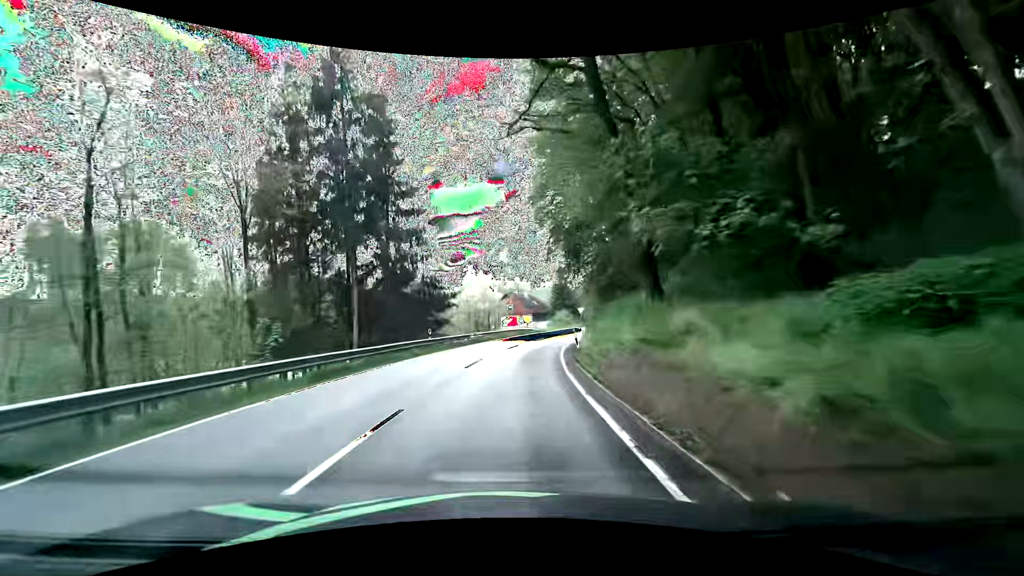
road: secondary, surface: asphalt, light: Day
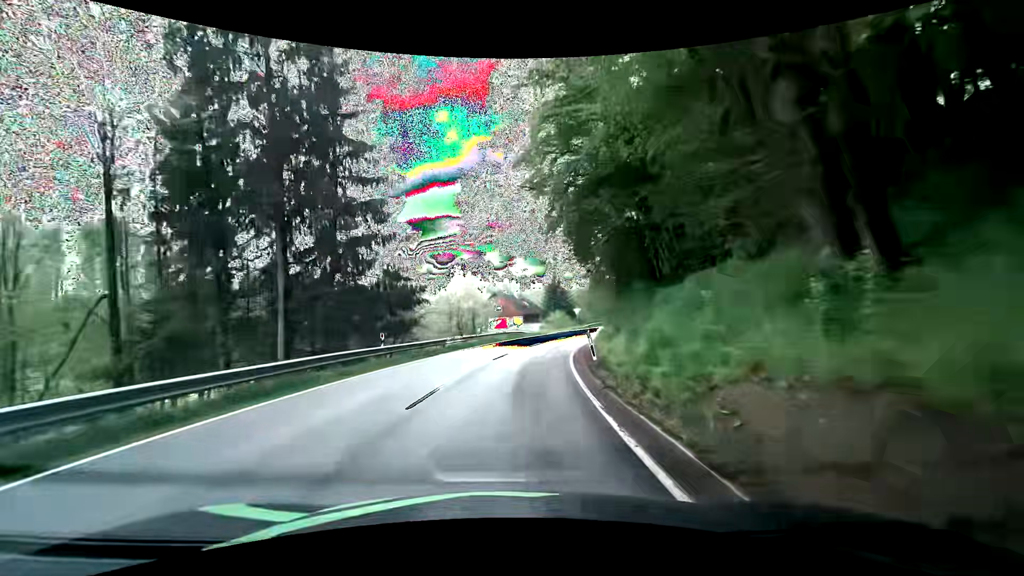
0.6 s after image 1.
(0.0, +8.0) m; 0°
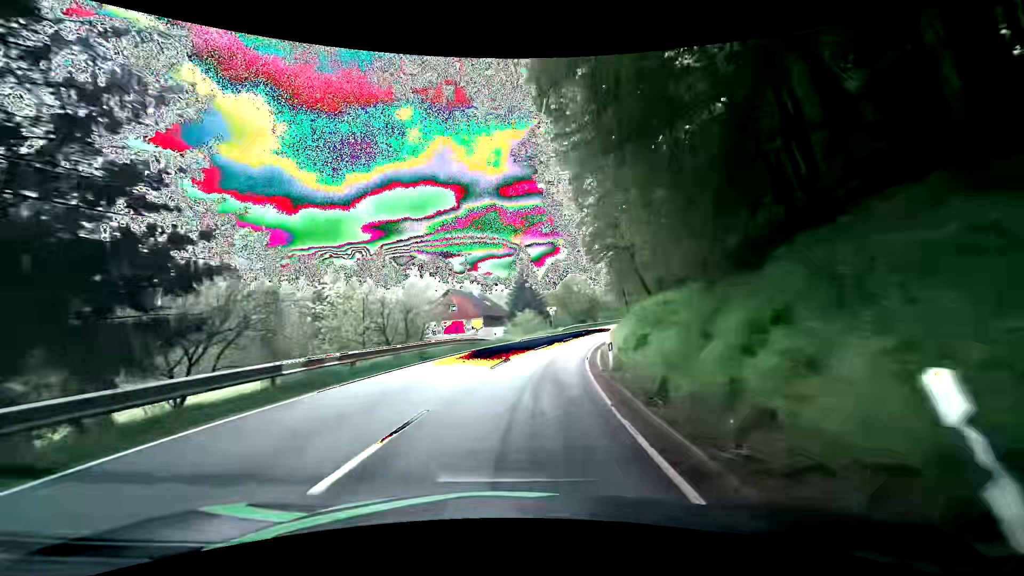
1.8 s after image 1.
(+0.6, +15.9) m; +5°
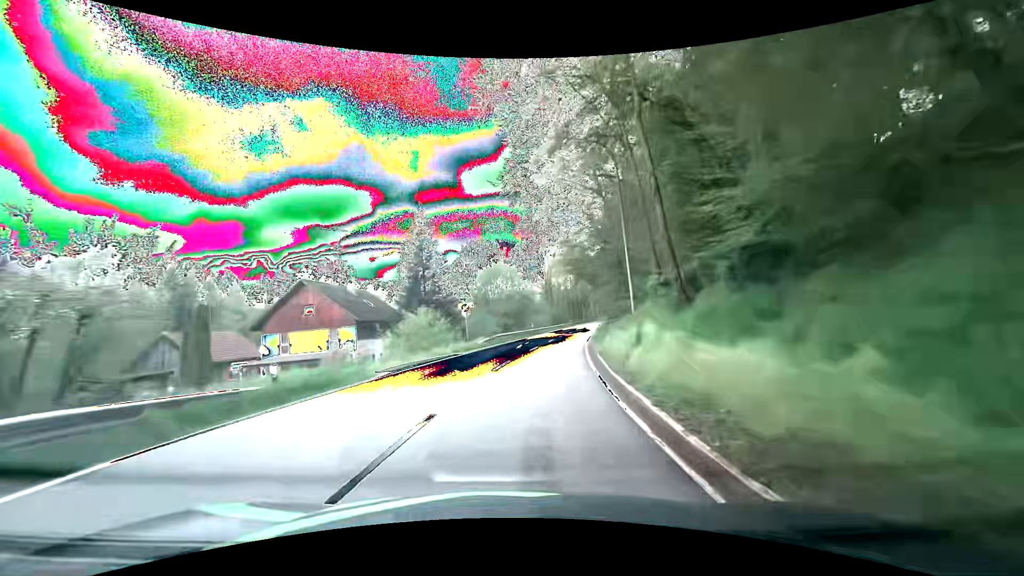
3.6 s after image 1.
(+1.8, +24.1) m; +9°
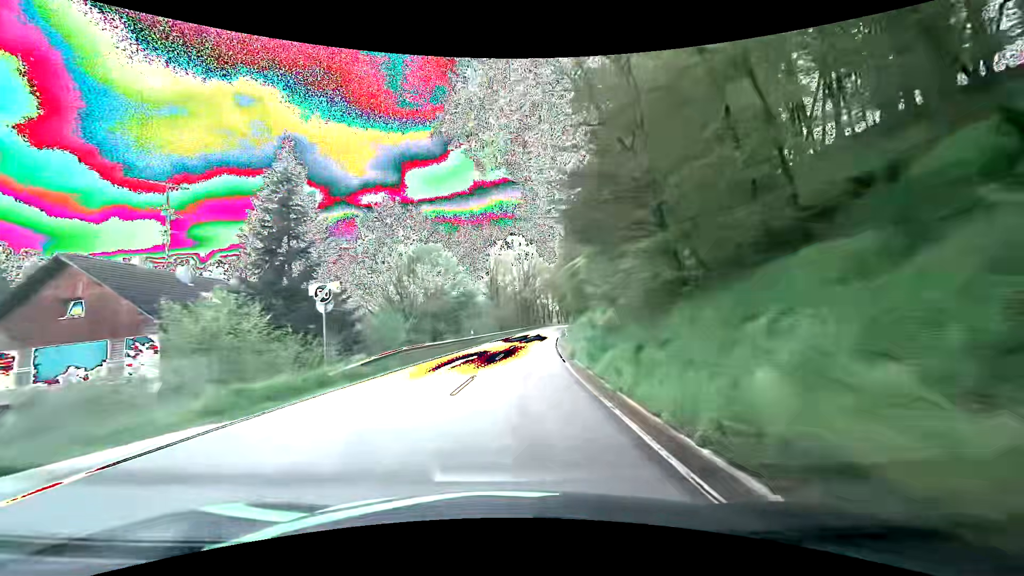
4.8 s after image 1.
(+1.0, +17.1) m; +6°
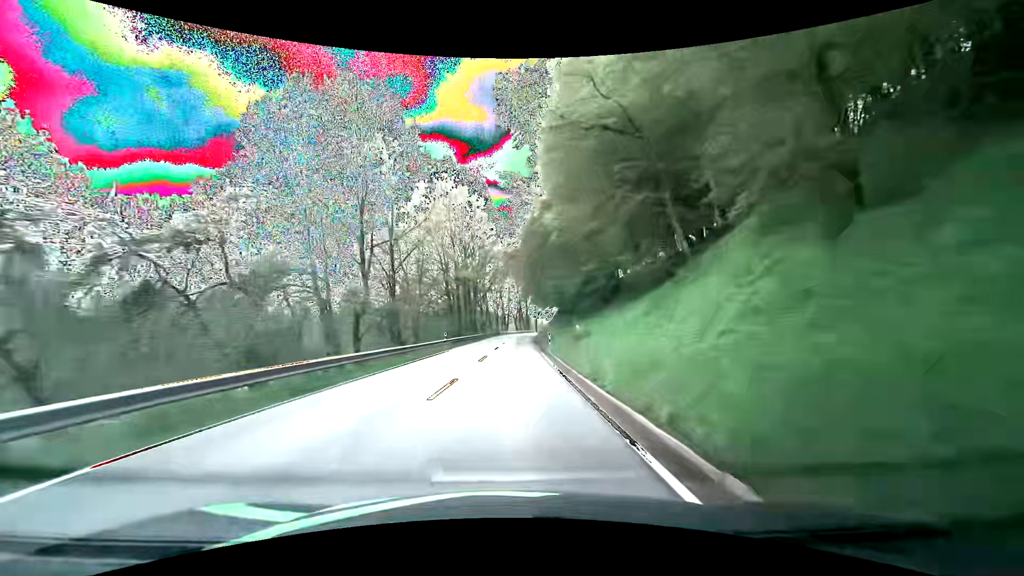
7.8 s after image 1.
(+3.7, +47.9) m; +7°
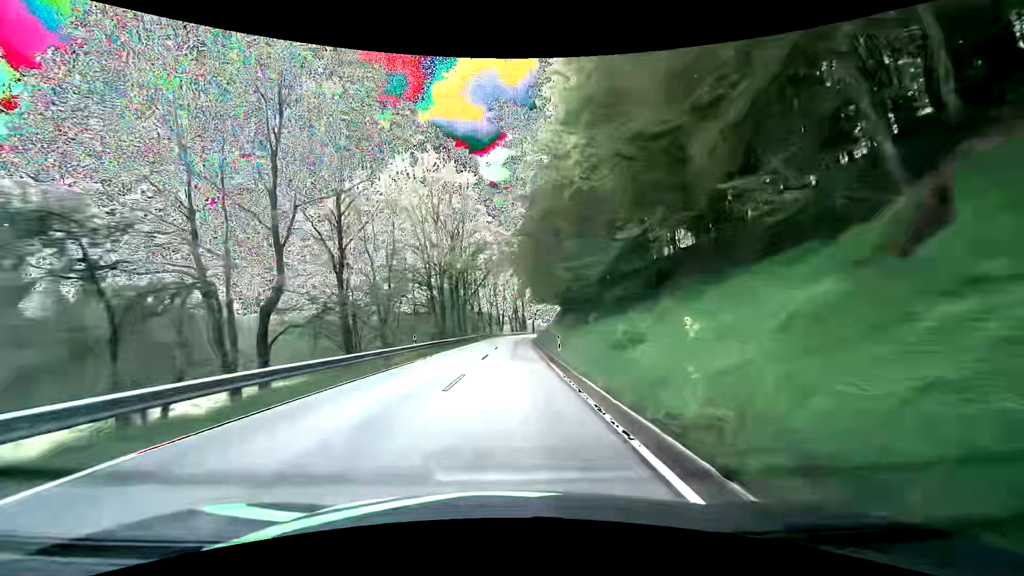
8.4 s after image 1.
(+0.1, +10.5) m; +1°
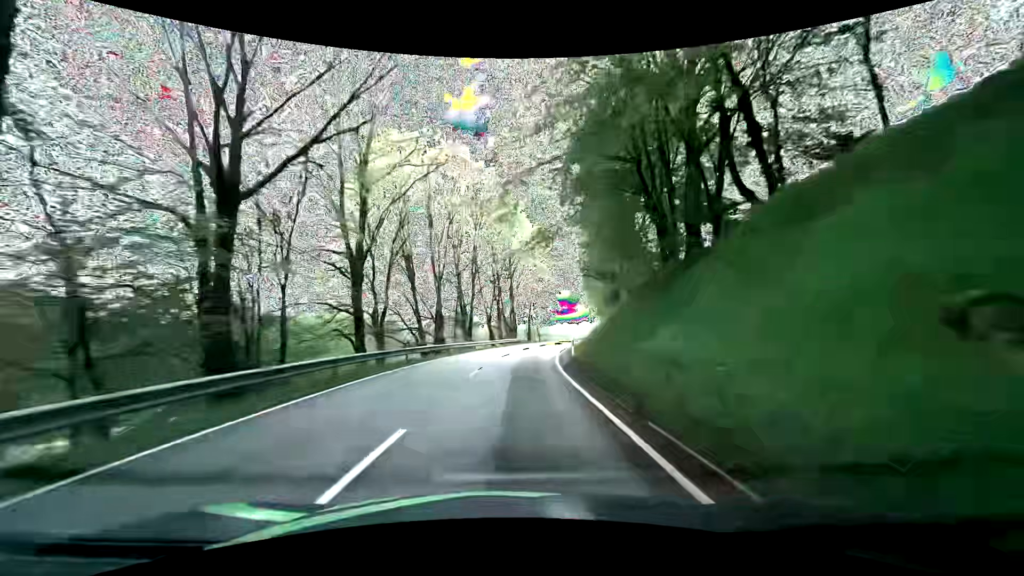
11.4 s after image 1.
(+0.7, +56.9) m; +2°
(0, +10) (0, +20) (+1, +30) (+2, +40) (+4, +50) (+6, +60) (+8, +69) (+11, +79) (+14, +88) (+18, +98) m
